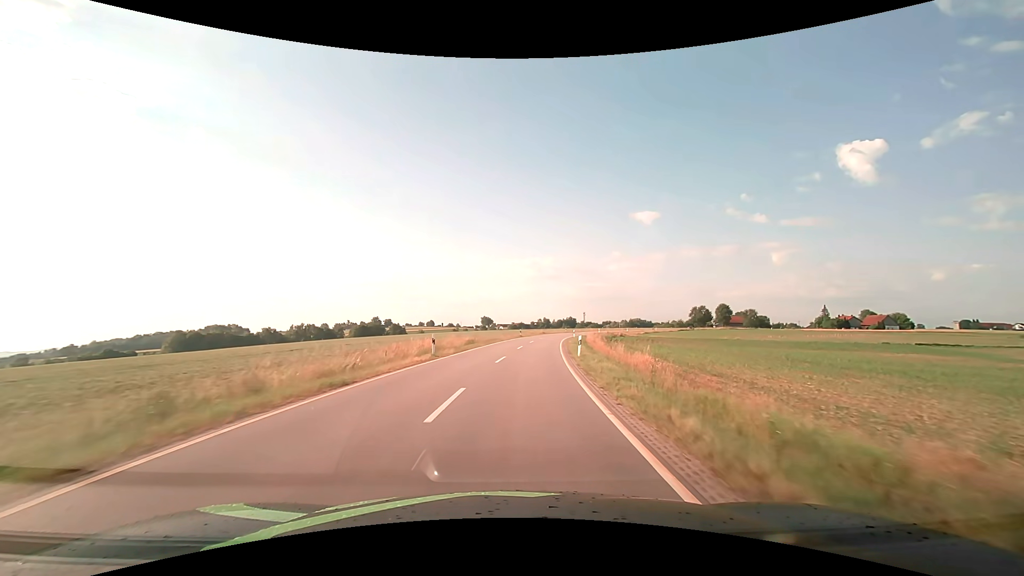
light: Day
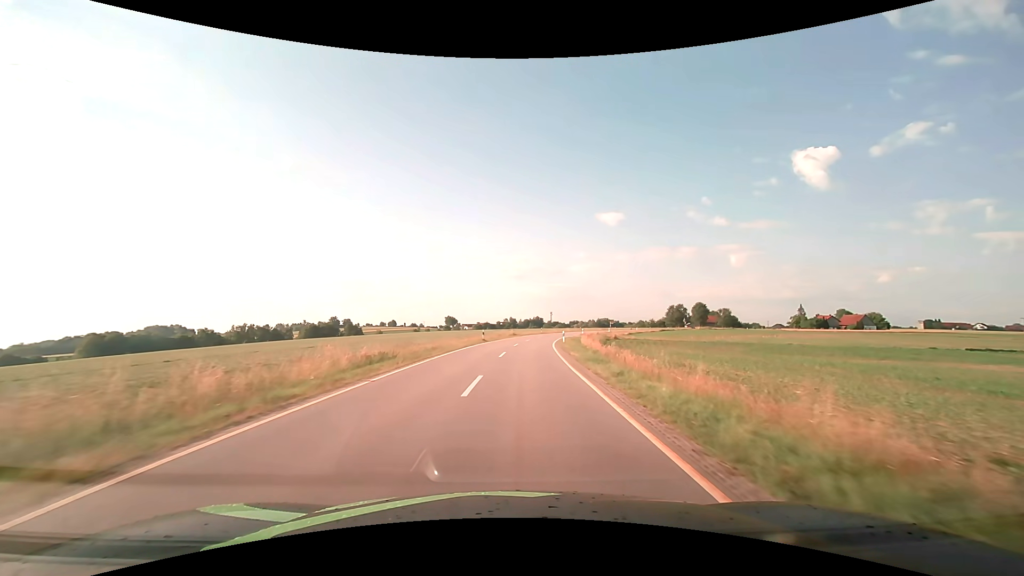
(+0.7, +21.7) m; +4°
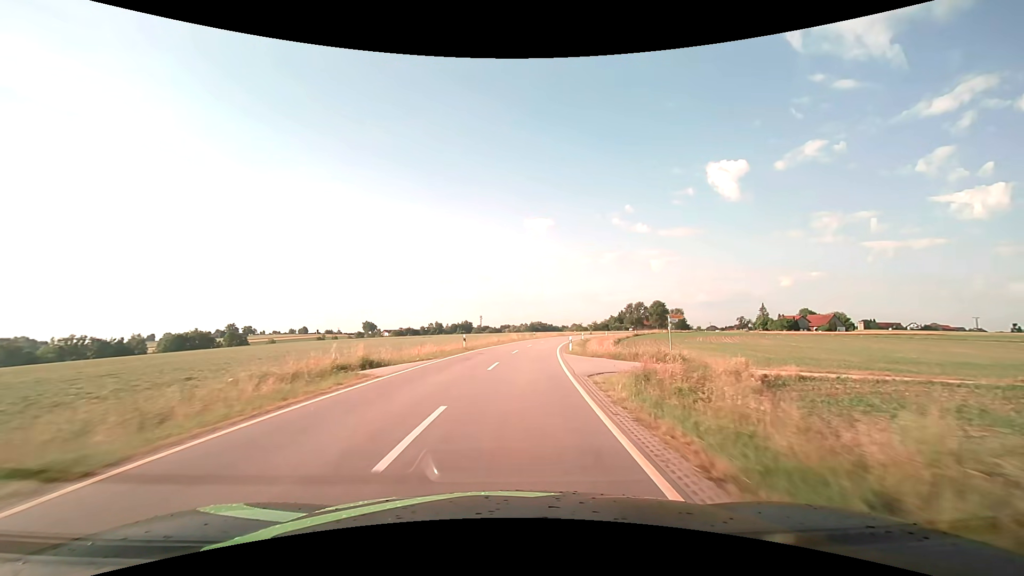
(+3.8, +53.1) m; +8°
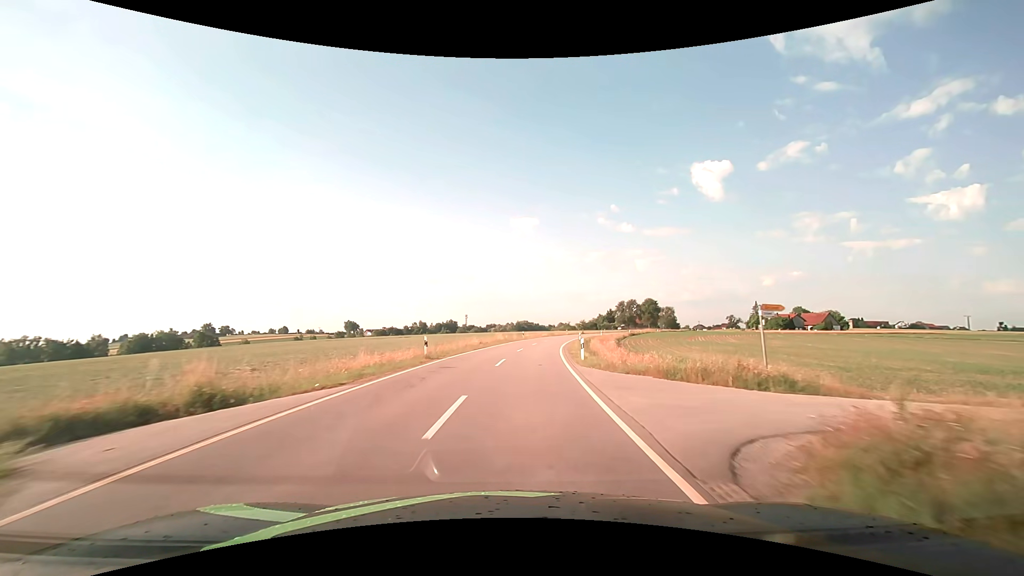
(+0.1, +10.8) m; +2°
(0, +10) (+1, +20) (+2, +30) (+3, +40) (+4, +50) (+6, +60) (+8, +69) (+10, +79) (+12, +89) (+15, +99) m
